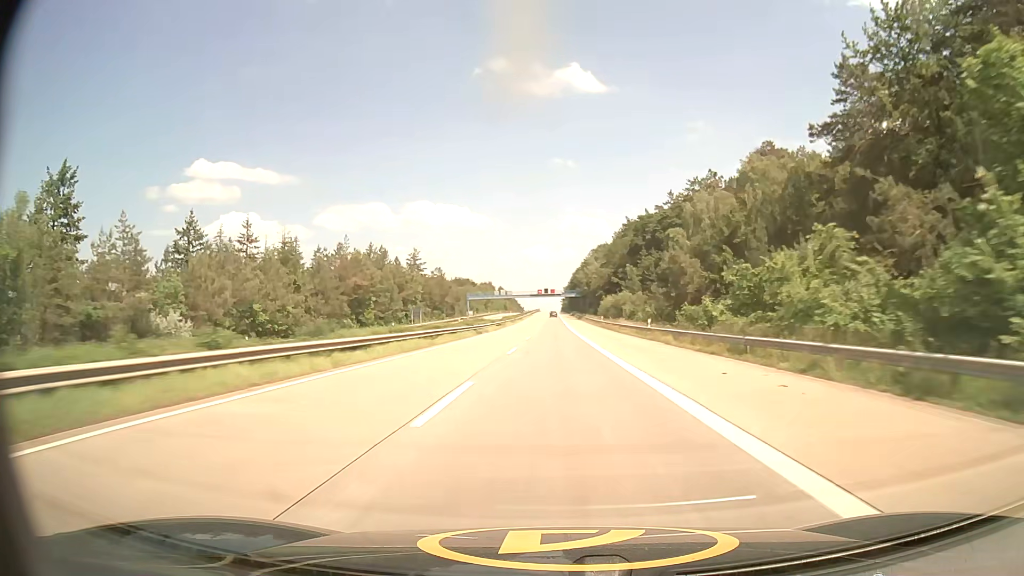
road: motorway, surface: asphalt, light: Day
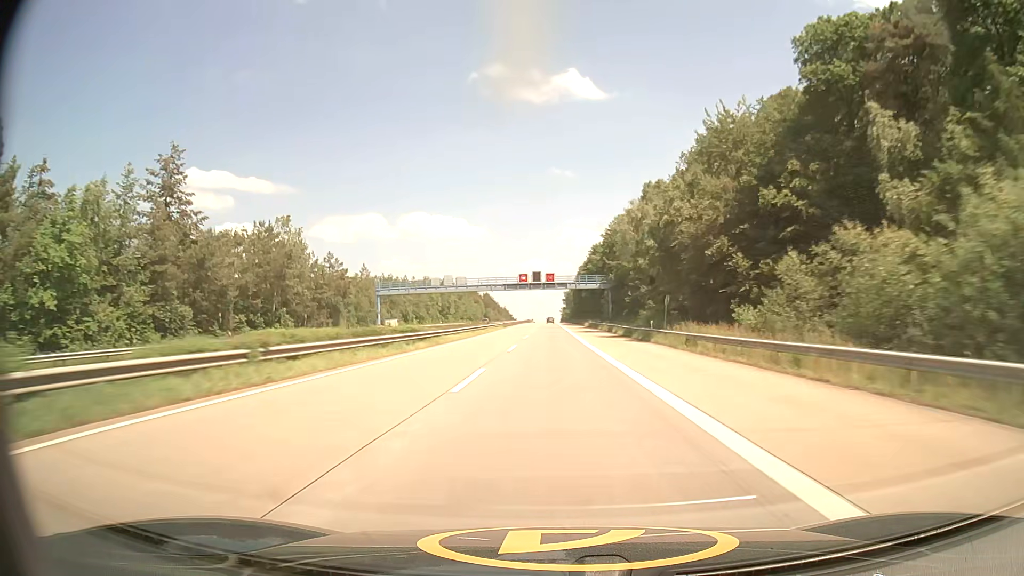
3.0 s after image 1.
(0.0, +103.8) m; 0°
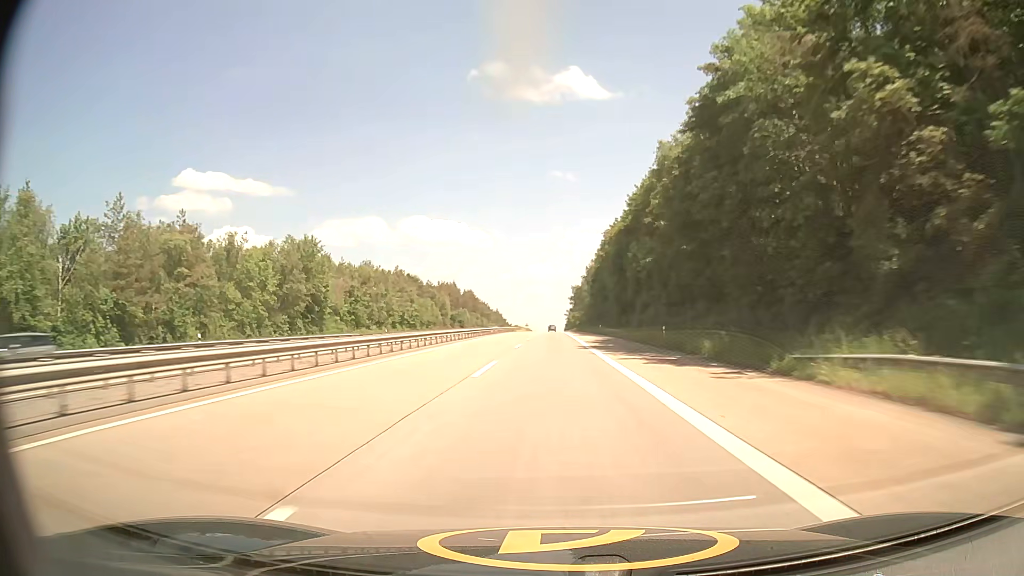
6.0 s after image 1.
(-0.2, +103.2) m; 0°
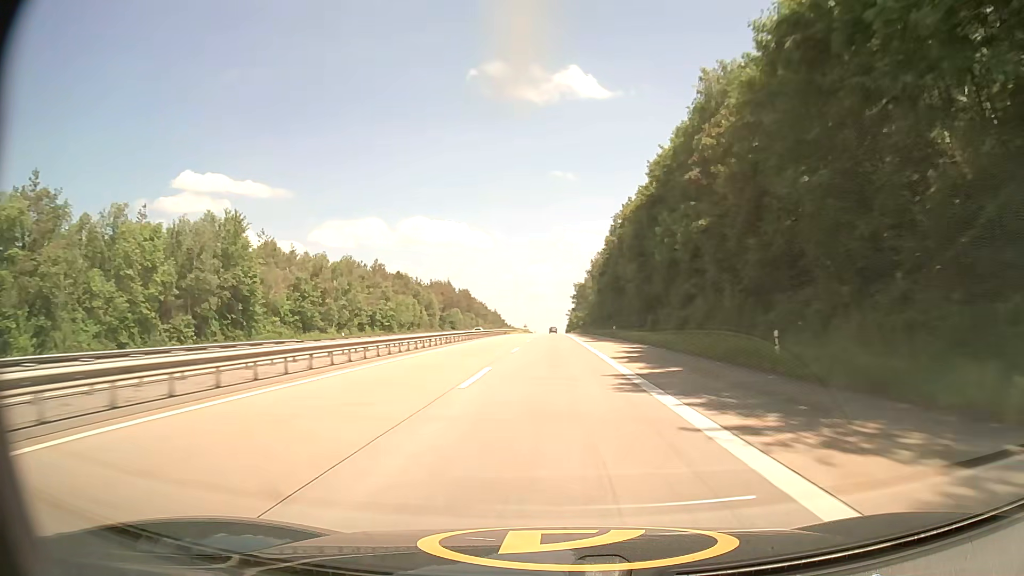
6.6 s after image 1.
(-0.1, +20.5) m; 0°
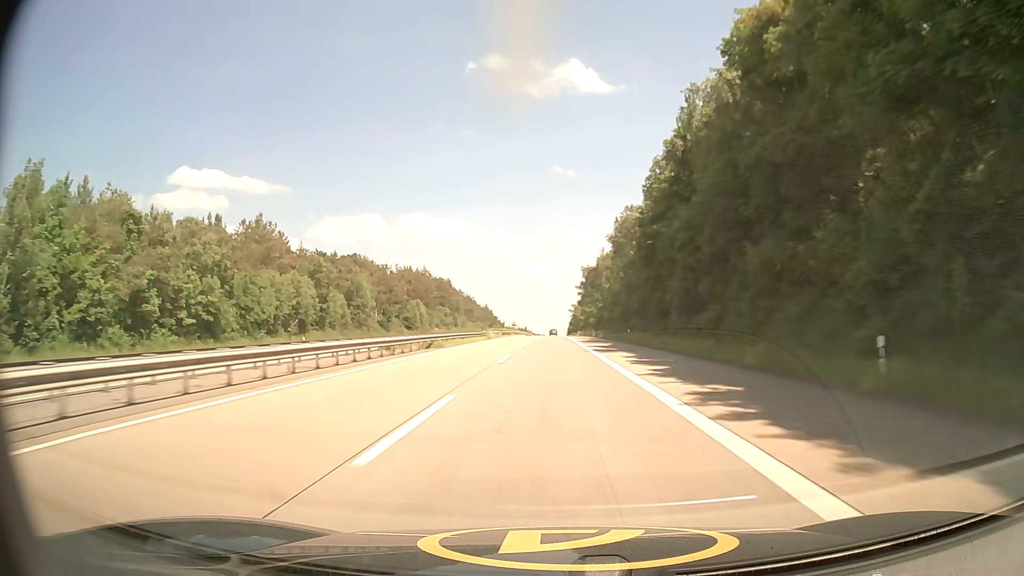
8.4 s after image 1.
(0.0, +61.3) m; 0°
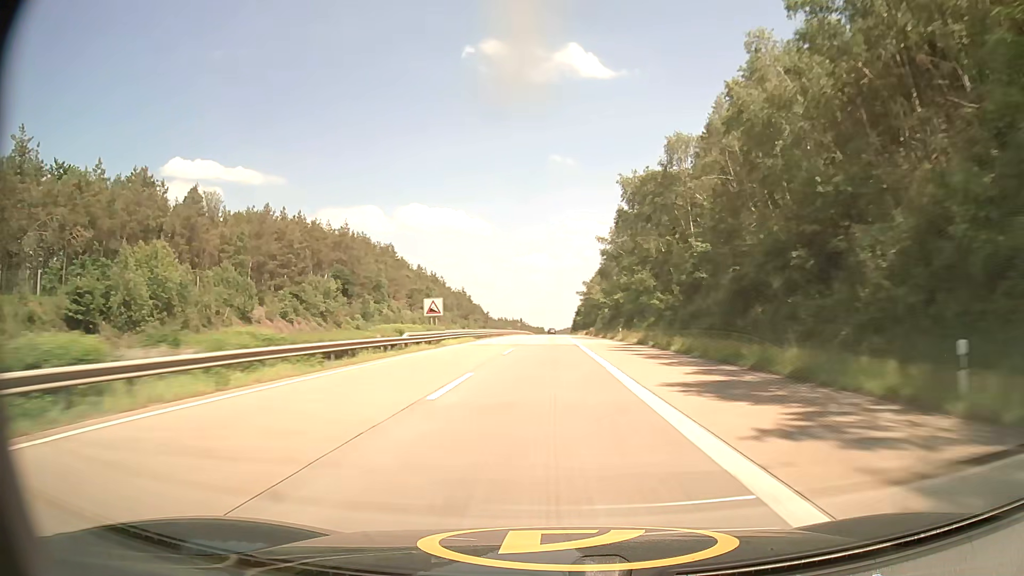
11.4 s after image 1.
(+0.2, +101.3) m; 0°
